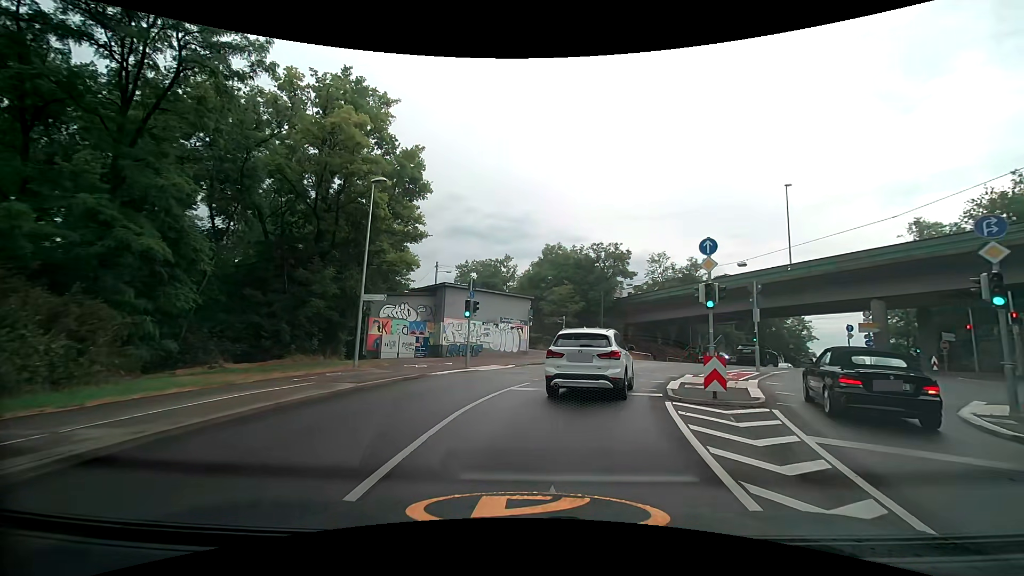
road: secondary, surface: asphalt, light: Day
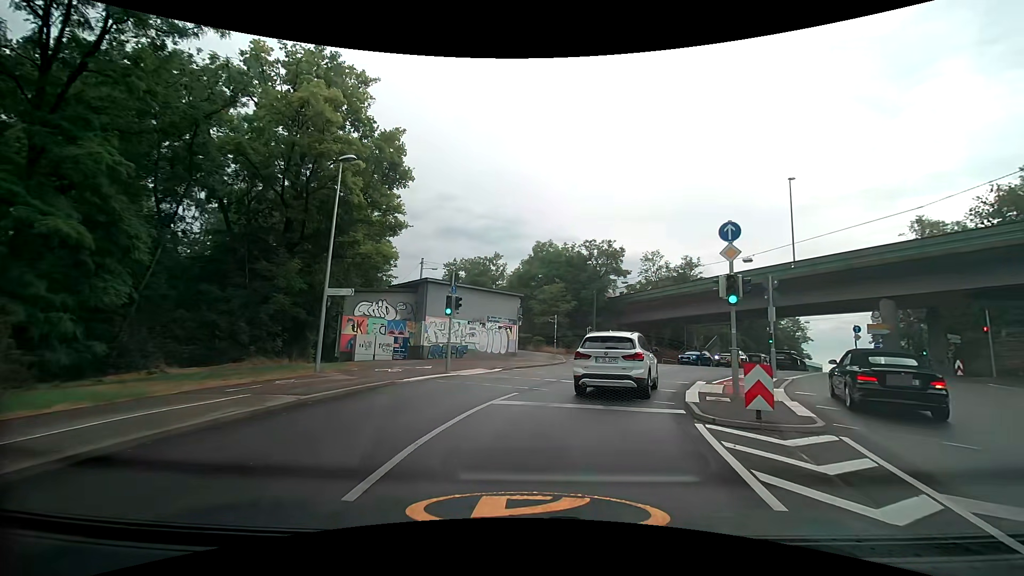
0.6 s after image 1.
(0.0, +2.8) m; +1°
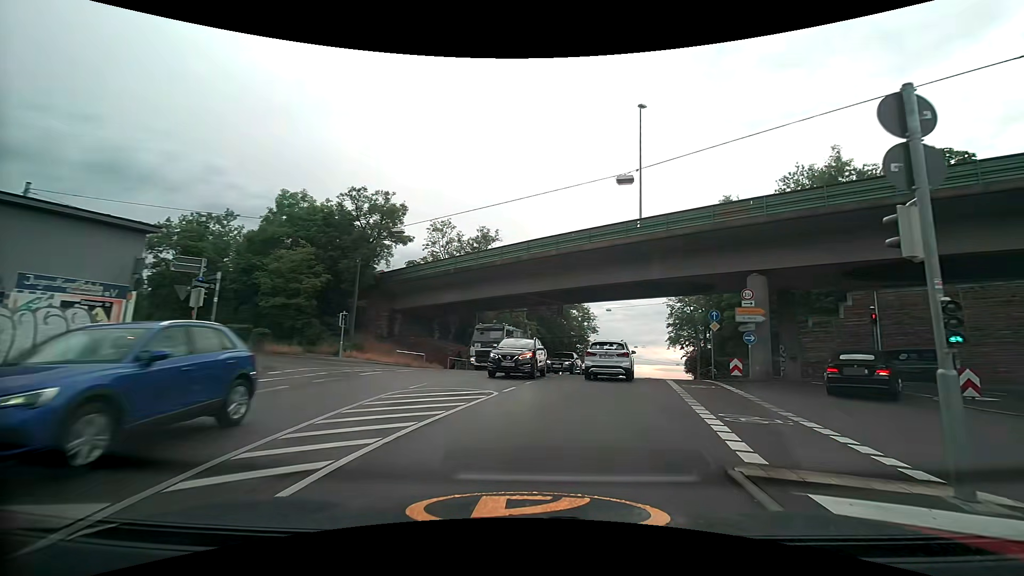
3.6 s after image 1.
(+3.4, +18.4) m; +24°
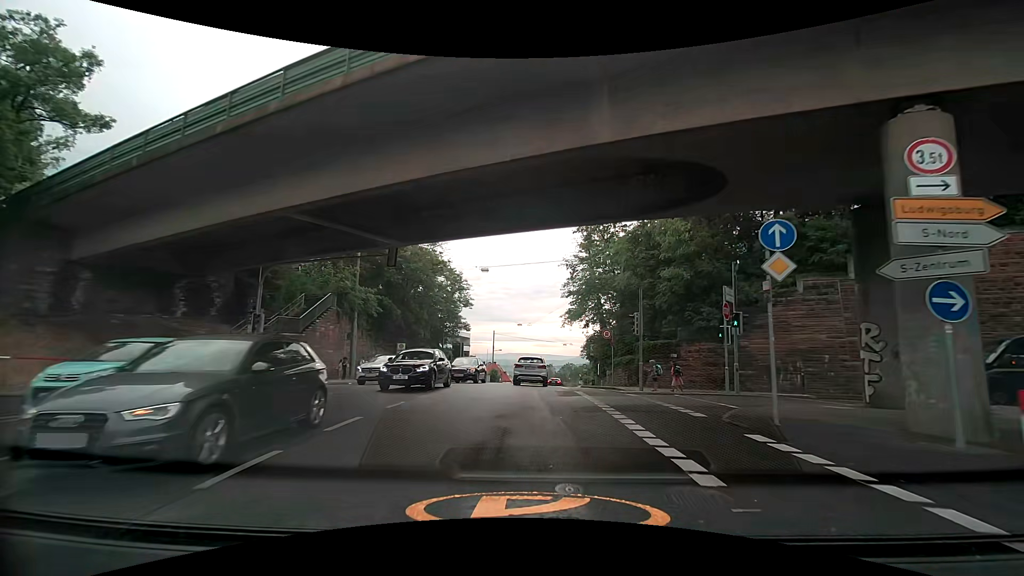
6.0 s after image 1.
(+3.4, +20.0) m; +14°
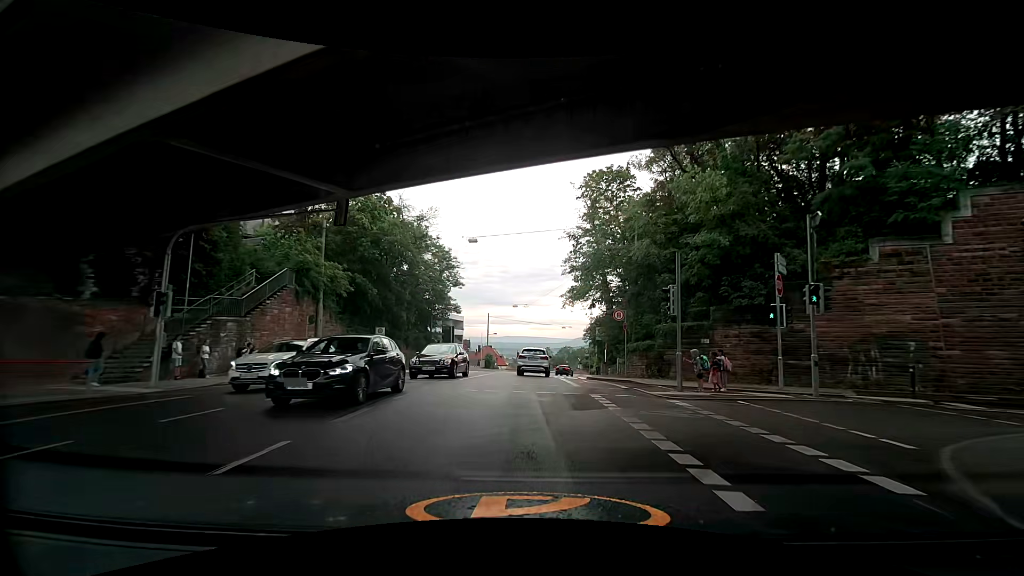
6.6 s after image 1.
(0.0, +5.8) m; 0°
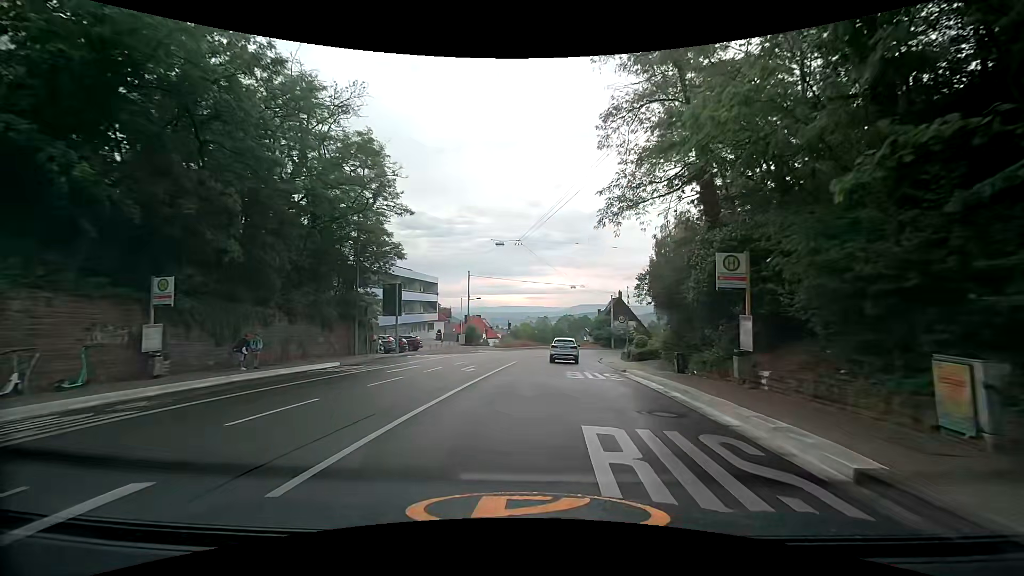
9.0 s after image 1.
(0.0, +24.5) m; +1°
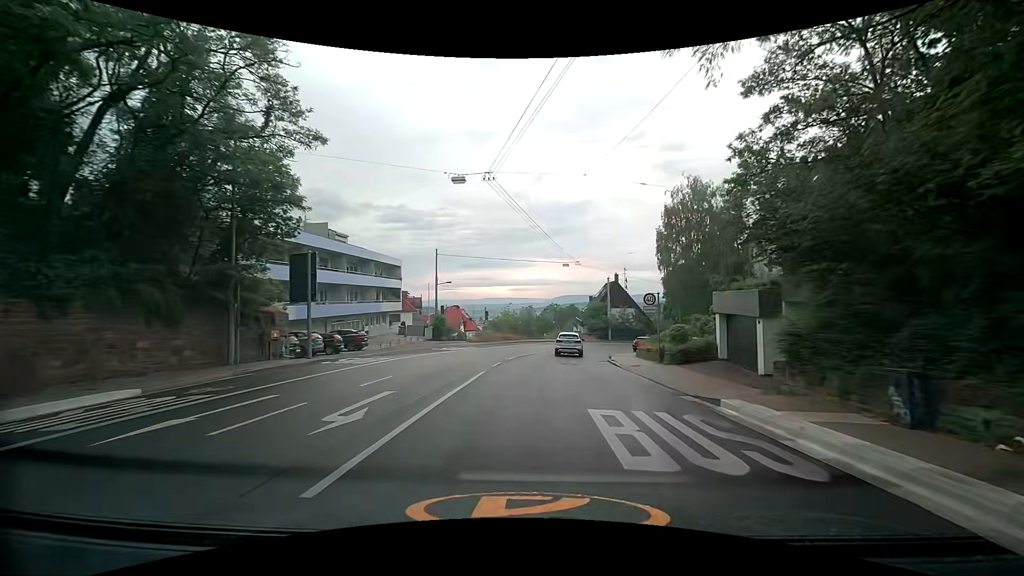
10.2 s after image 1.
(+0.1, +12.6) m; +1°
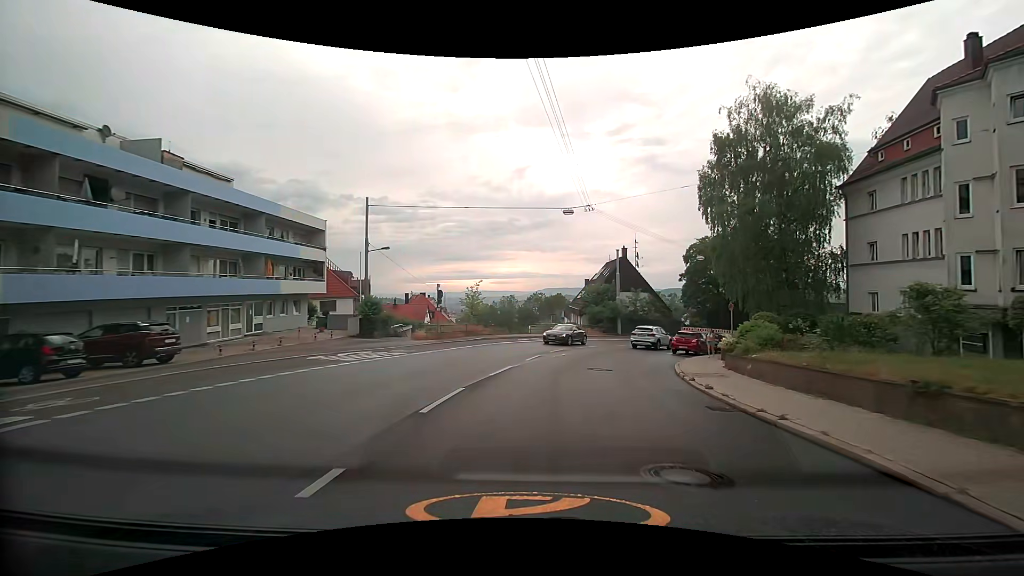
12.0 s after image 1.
(+0.6, +18.9) m; +3°
(0, +10) (+2, +20) (+4, +29) (+9, +38) (+16, +45) (+25, +51) (+34, +55) (+43, +57) (+53, +57) (+63, +56) m
